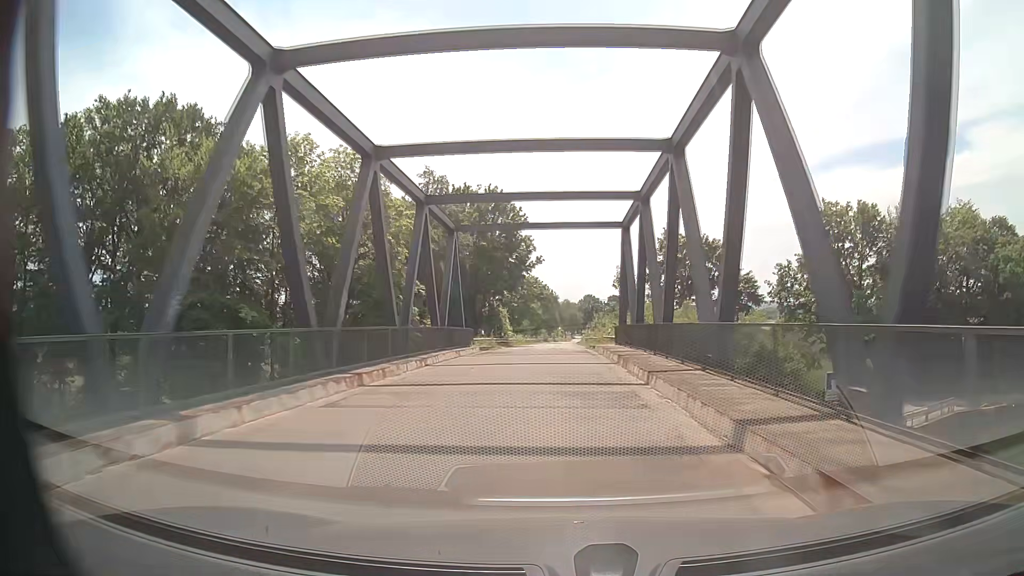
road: unclassified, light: Day
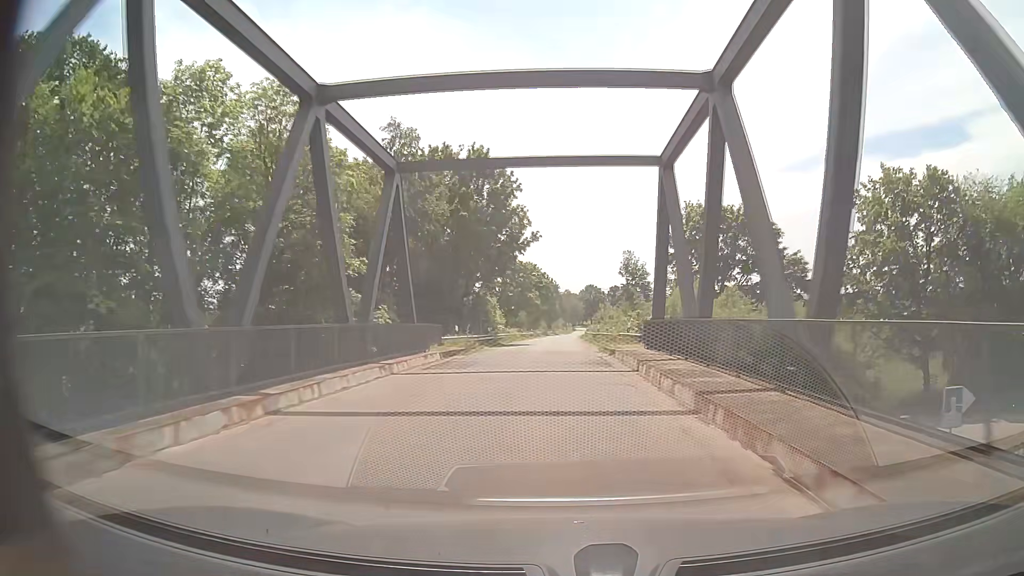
(+0.1, +12.2) m; 0°
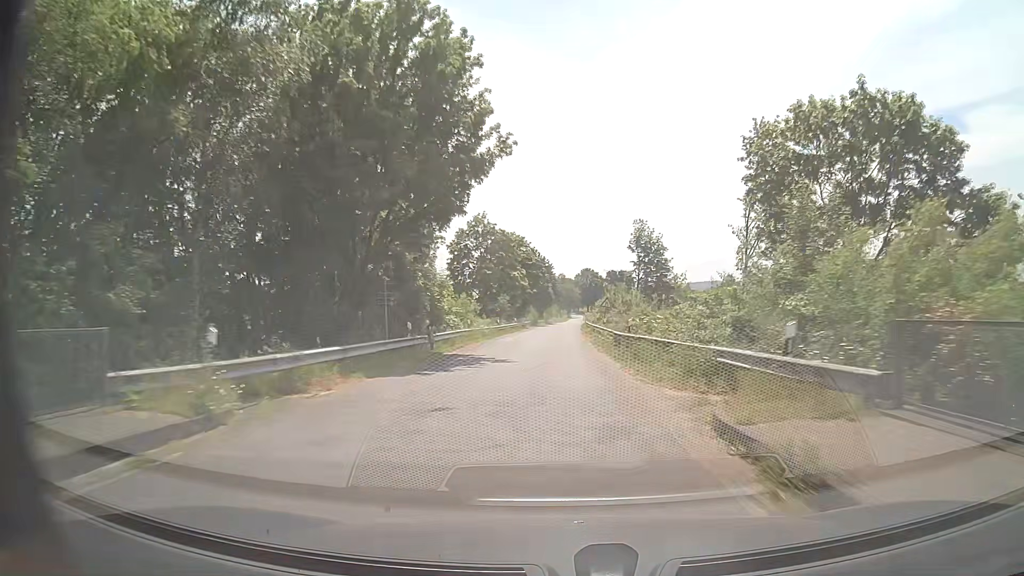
(0.0, +24.0) m; +1°
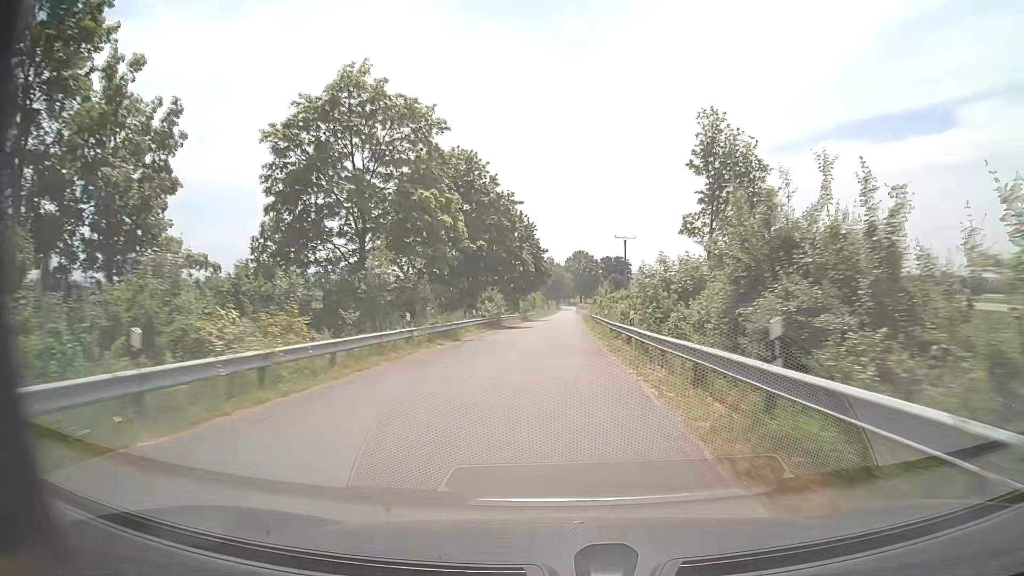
(+0.2, +48.0) m; +1°
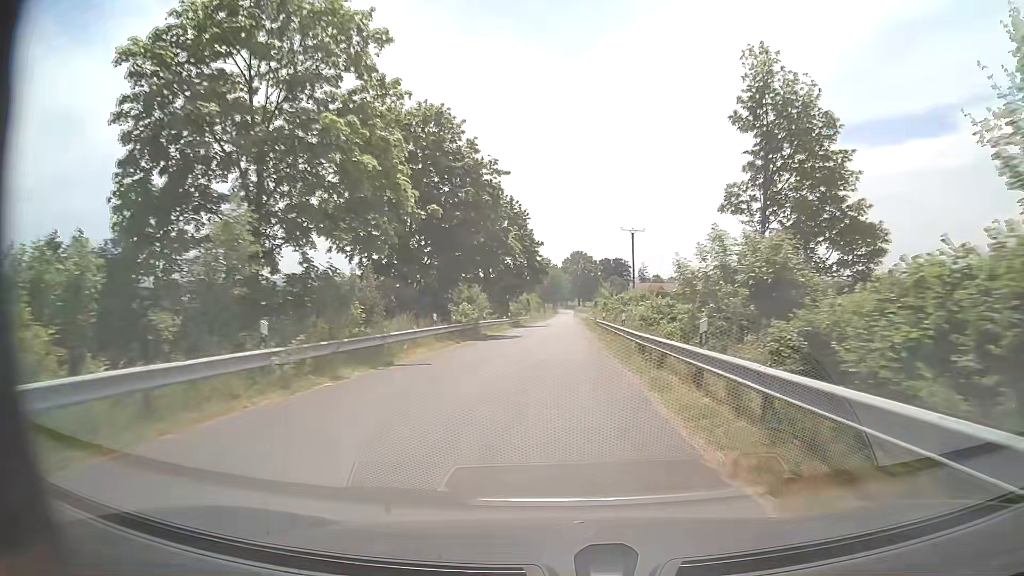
(0.0, +11.9) m; 0°
(0, +10) (0, +20) (0, +30) (0, +40) (+1, +50) (+1, +60) (+1, +70) (+1, +80) (+2, +90) (+2, +100) m
